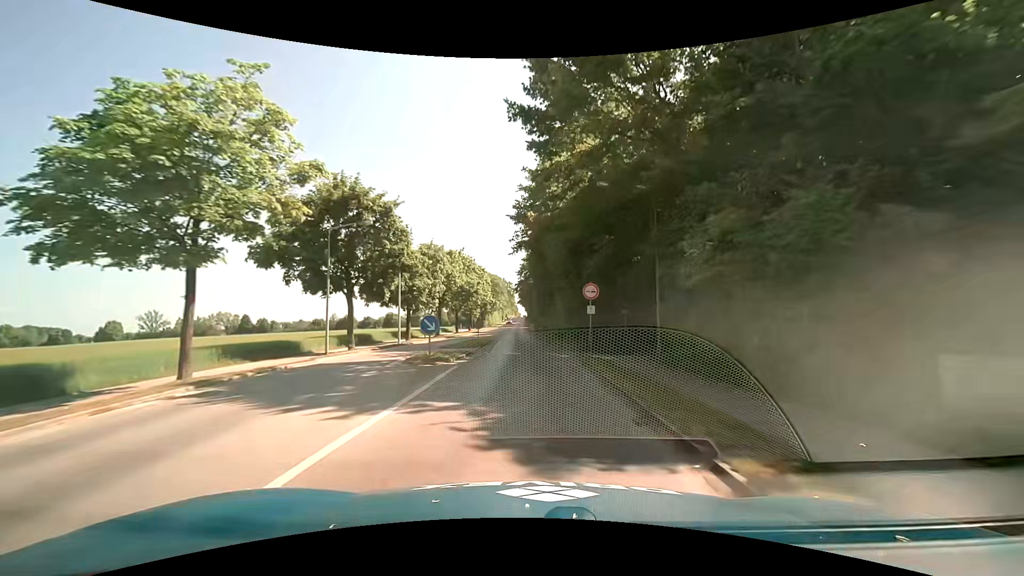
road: tertiary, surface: asphalt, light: Day
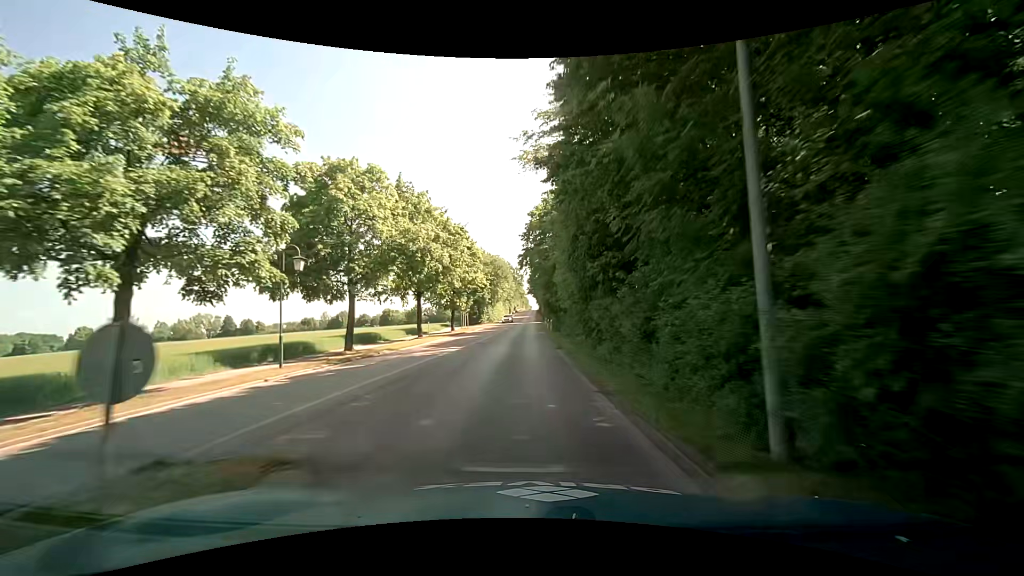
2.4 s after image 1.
(-0.7, +29.7) m; -2°
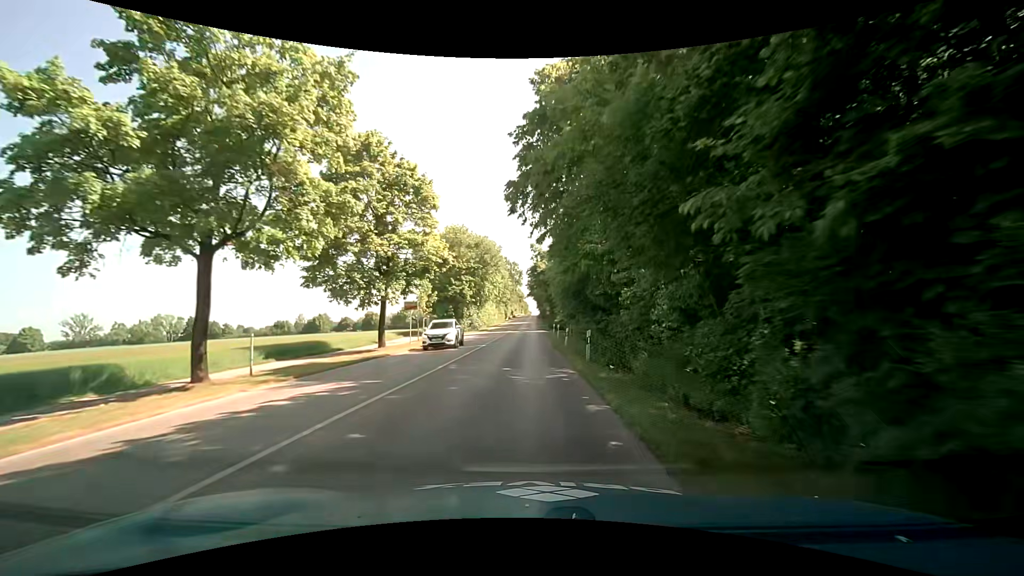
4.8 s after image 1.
(+0.1, +27.9) m; +1°
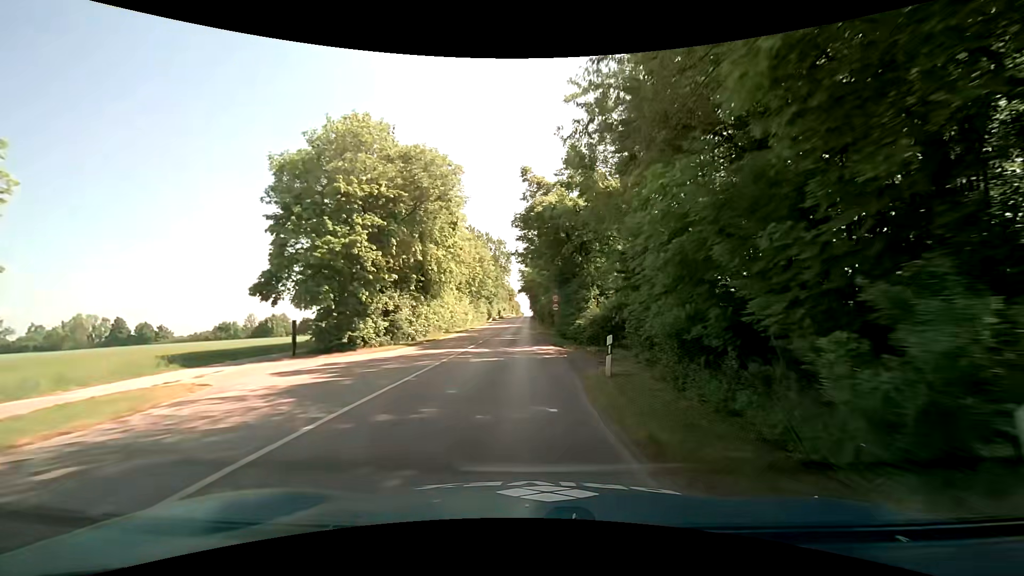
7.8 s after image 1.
(-0.6, +35.6) m; 0°
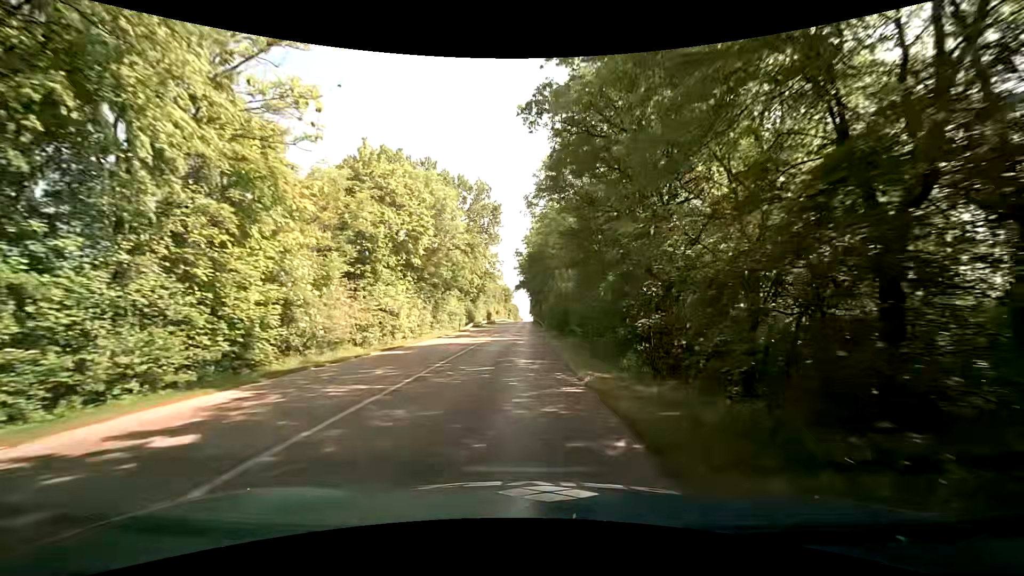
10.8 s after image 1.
(-0.4, +37.3) m; +3°
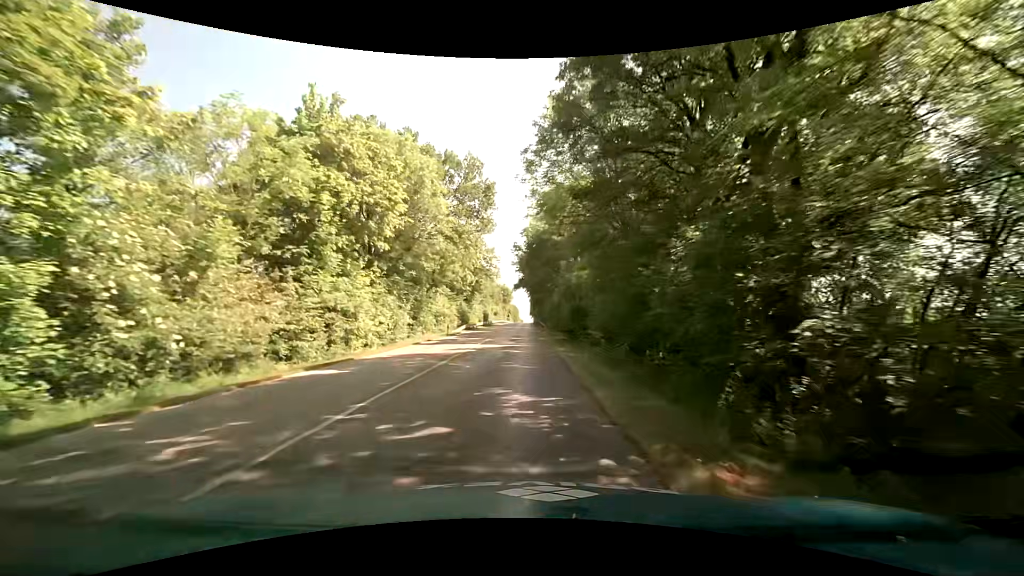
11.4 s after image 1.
(-0.3, +7.8) m; -3°
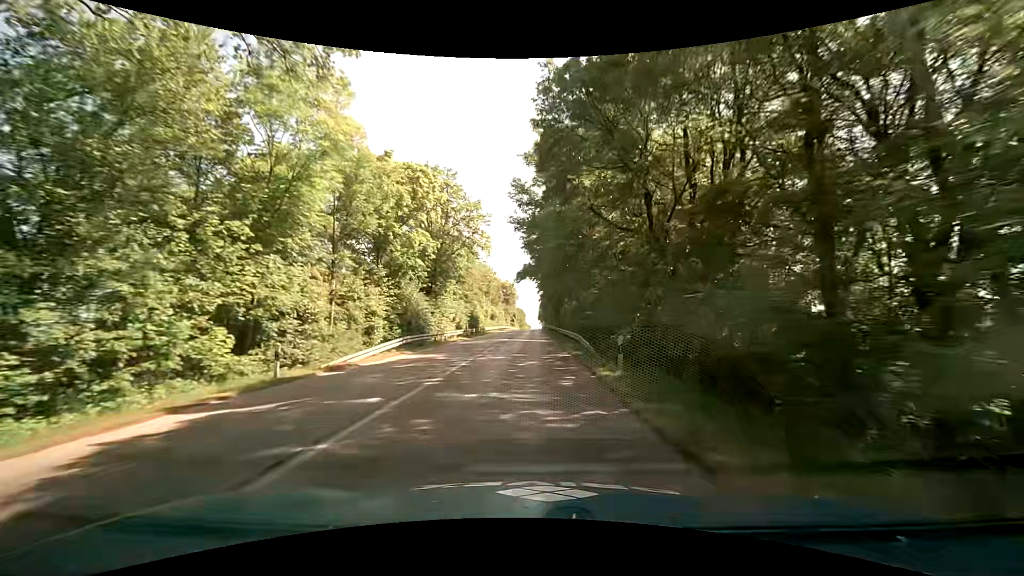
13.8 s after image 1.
(-0.4, +32.9) m; -1°
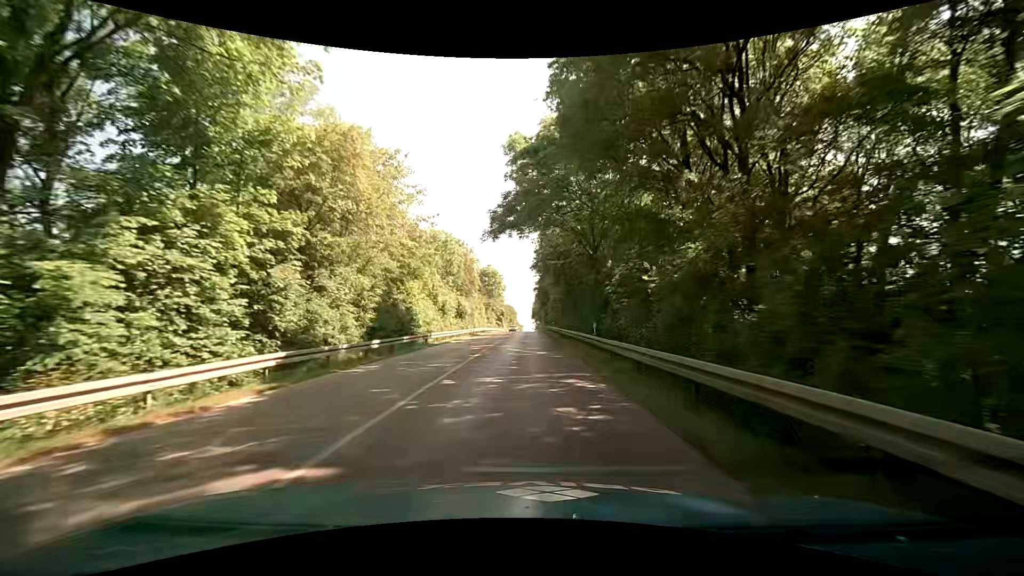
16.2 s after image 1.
(+0.2, +34.5) m; +1°
(0, +10) (0, +20) (0, +30) (0, +40) (0, +50) (0, +60) (0, +70) (0, +80) (+1, +90) (+1, +100) m
